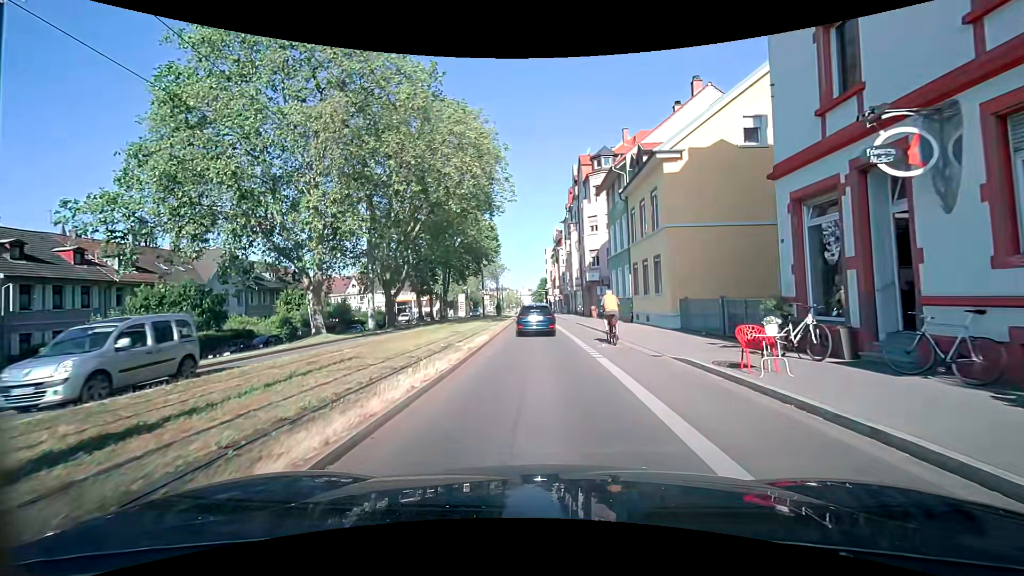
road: secondary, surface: asphalt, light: Day
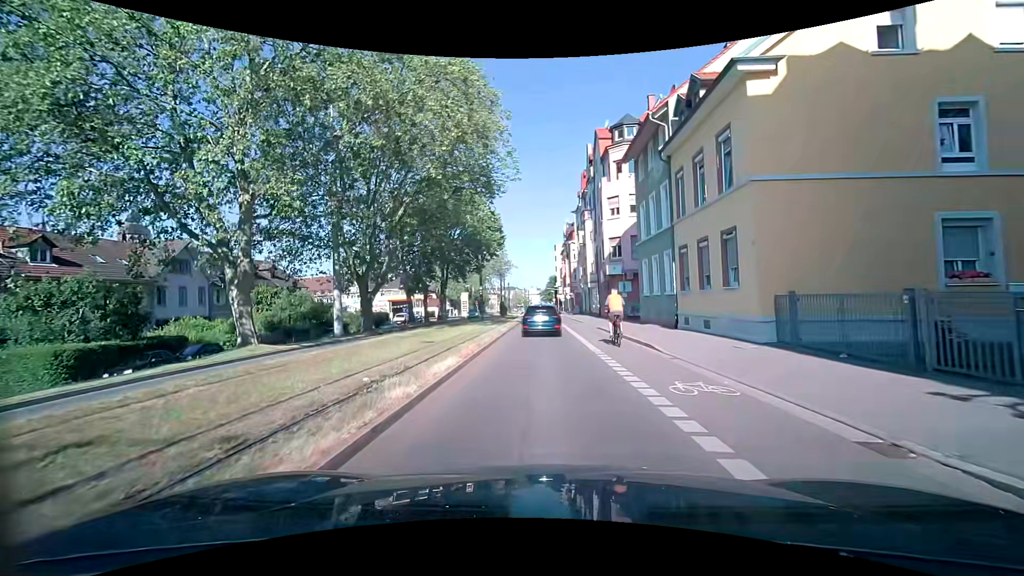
(0.0, +8.4) m; -1°
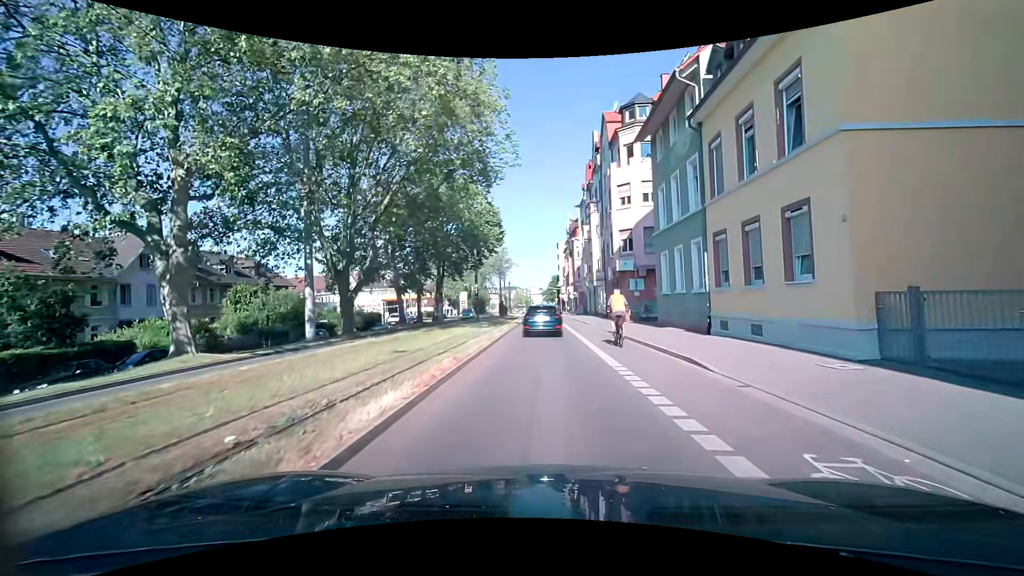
(0.0, +4.2) m; 0°
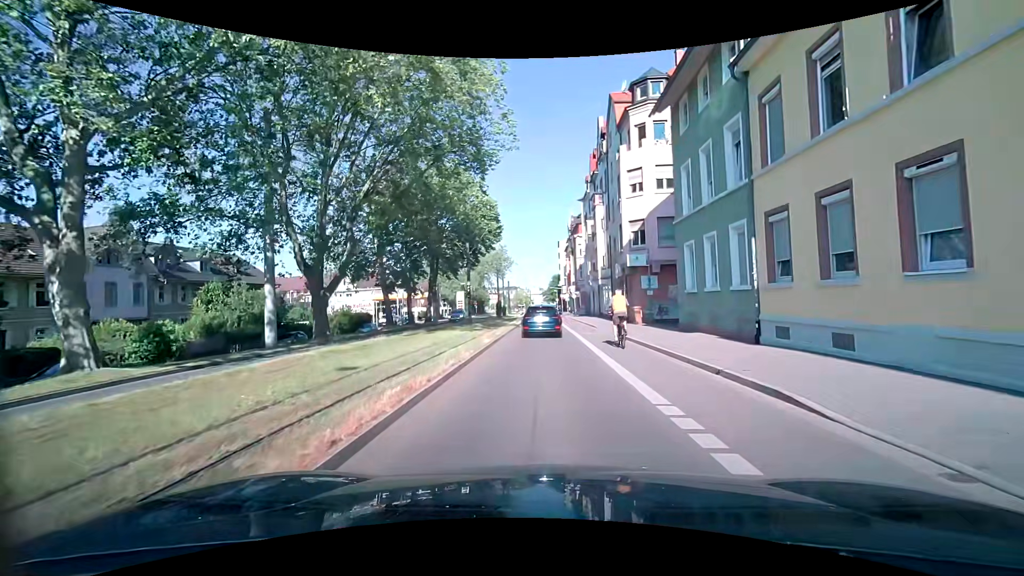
(0.0, +4.2) m; +1°
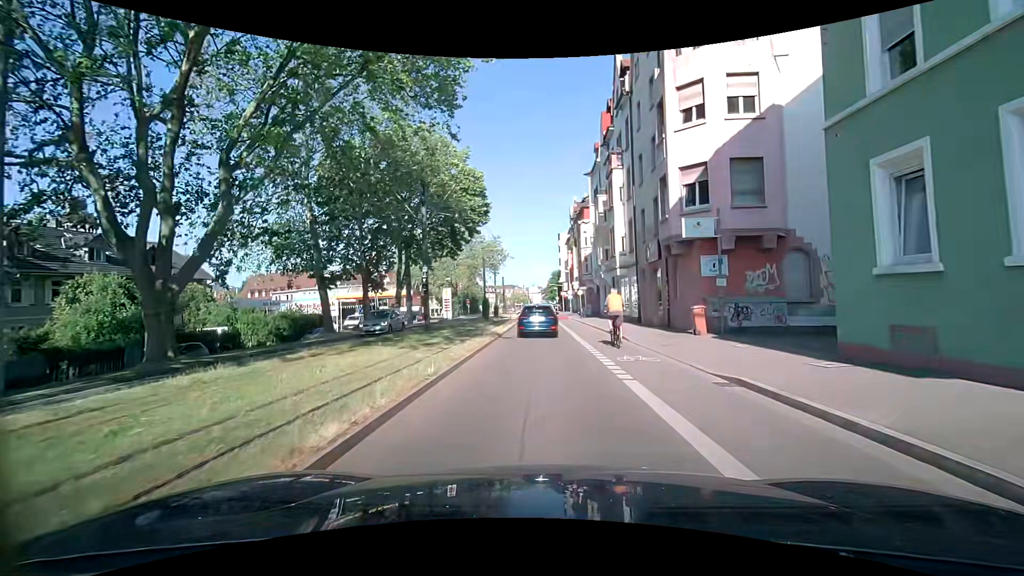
(-0.2, +12.4) m; 0°
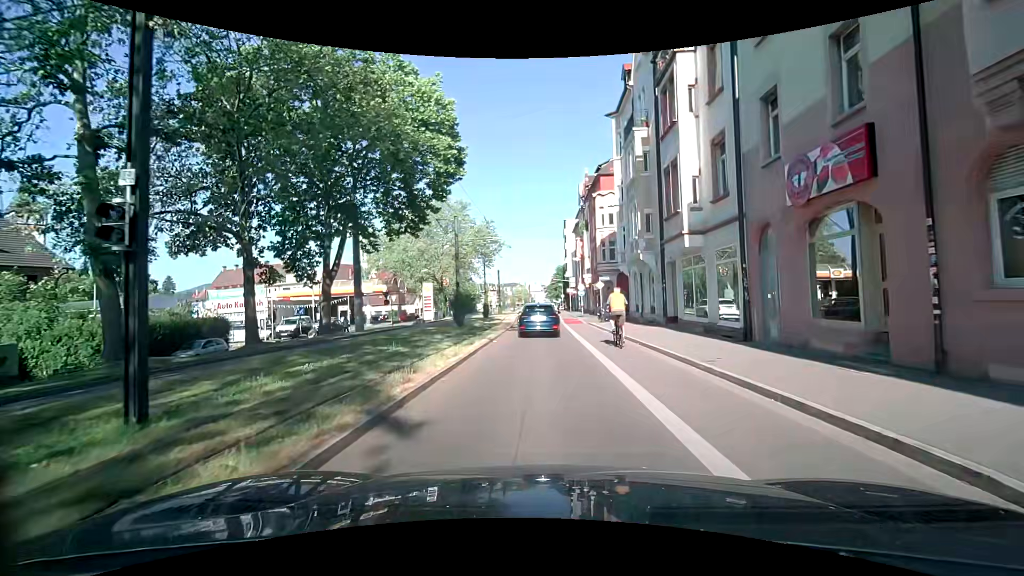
(-0.2, +16.1) m; -1°
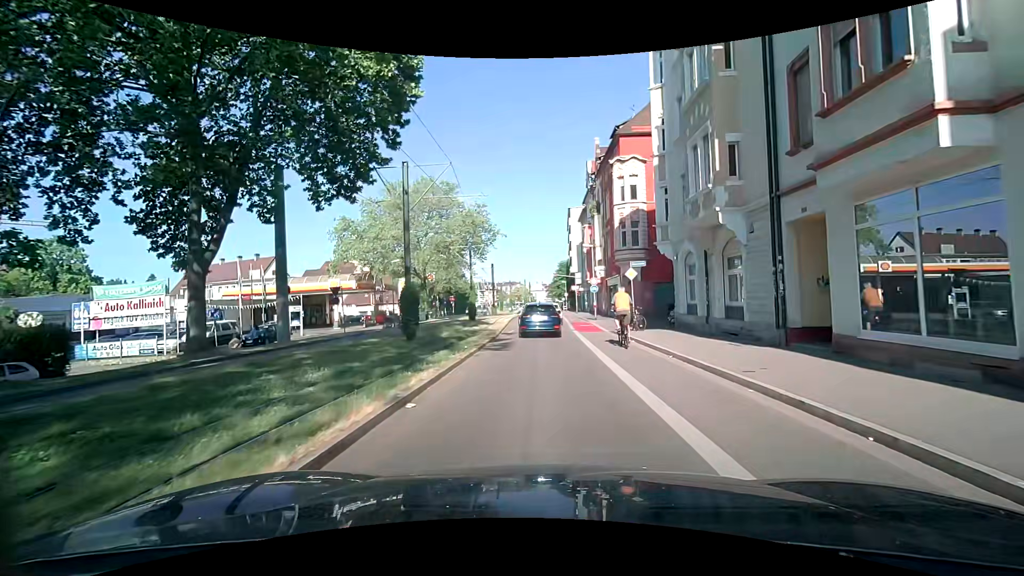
(+0.1, +11.9) m; 0°
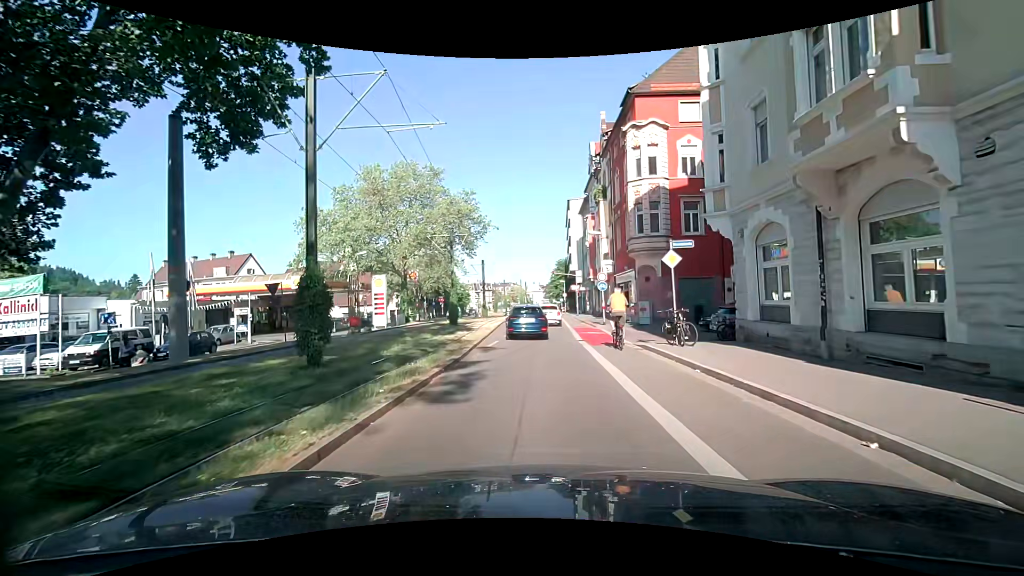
(0.0, +7.9) m; +2°
(0, +10) (-1, +20) (-1, +30) (-1, +40) (-2, +50) (-2, +60) (-2, +70) (-3, +80) (-3, +90) (-4, +100) m
